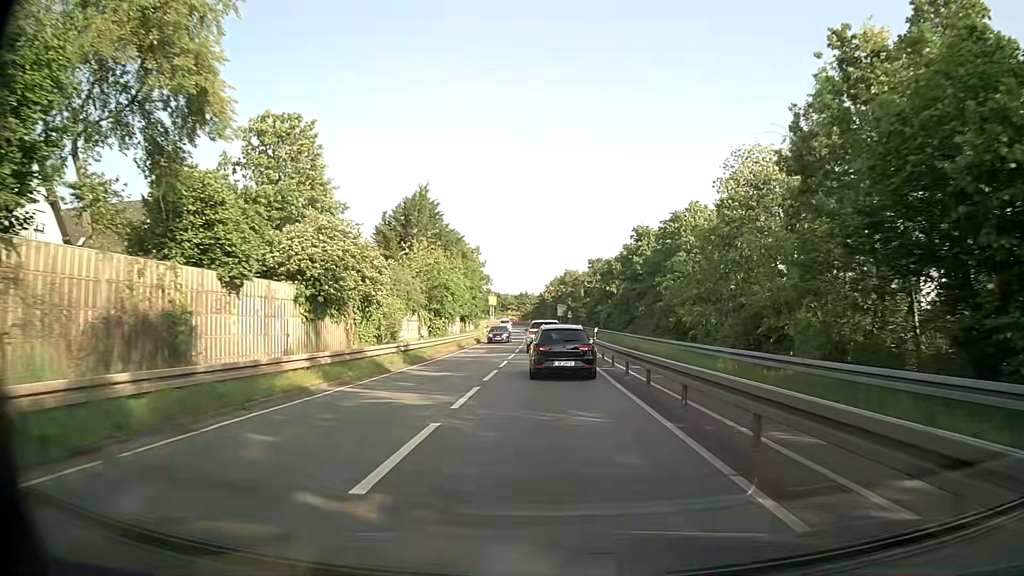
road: tertiary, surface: asphalt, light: Day
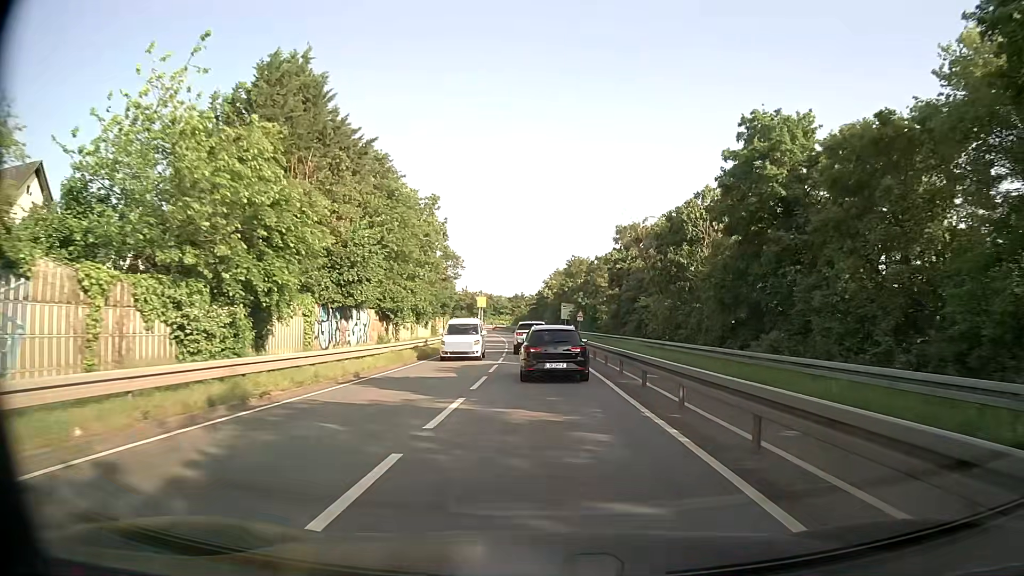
(+0.3, +32.3) m; 0°
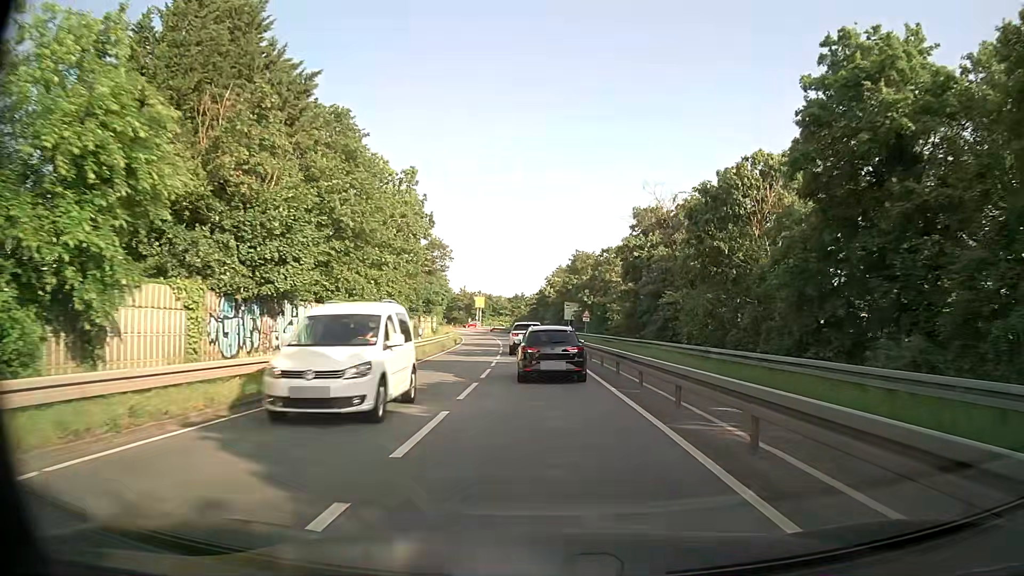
(0.0, +8.0) m; 0°
(0, +10) (0, +20) (0, +30) (-1, +40) (-1, +50) (-2, +60) (-3, +70) (-4, +80) (-5, +90) (-7, +100) m
